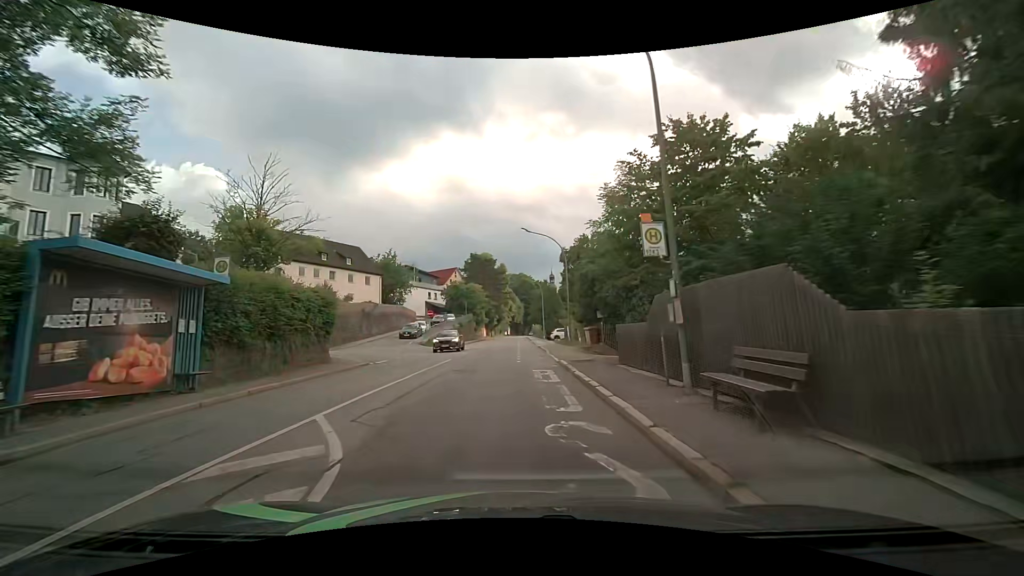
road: tertiary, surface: asphalt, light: Day
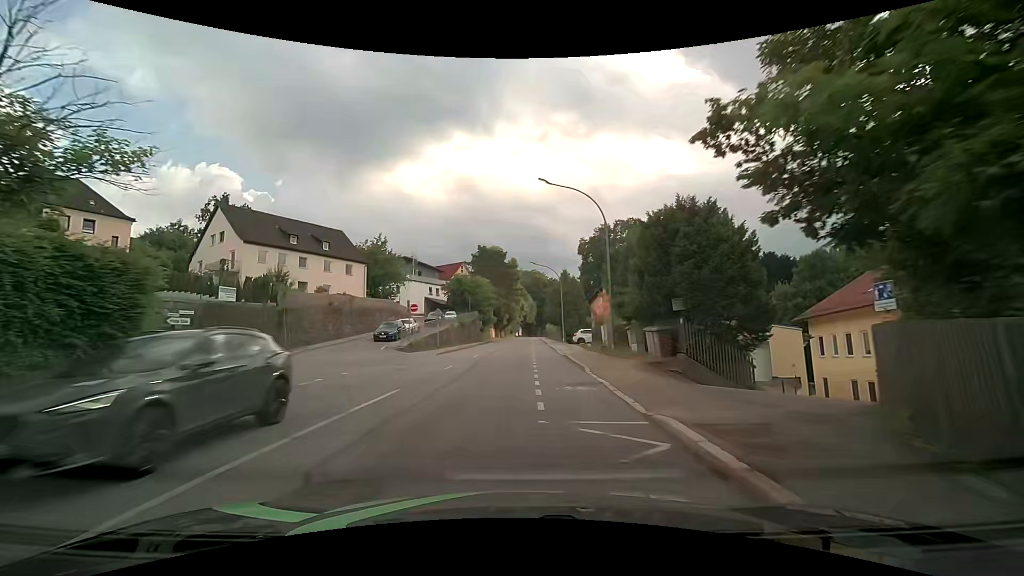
(-0.1, +12.8) m; -1°
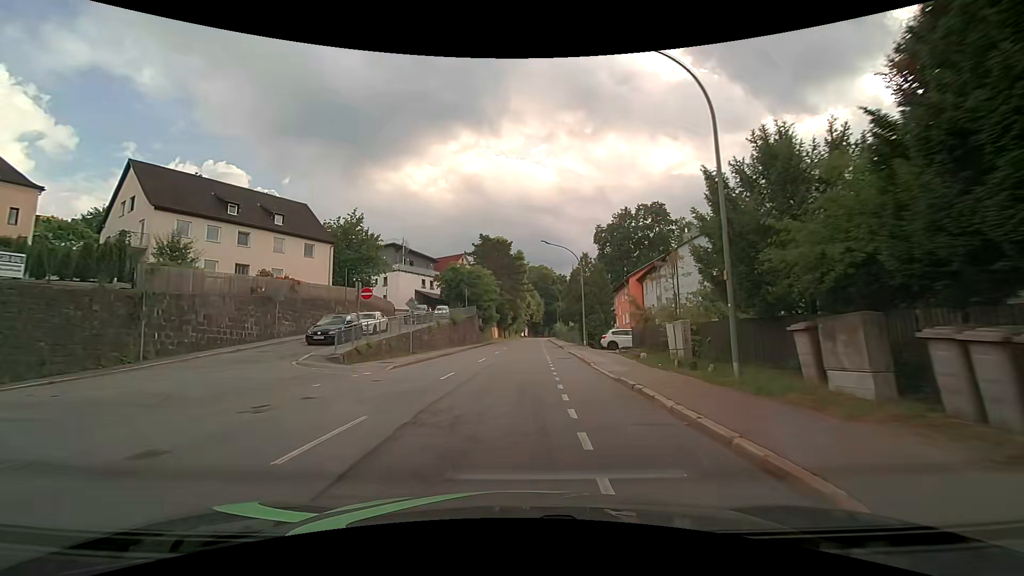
(-0.1, +13.0) m; -1°
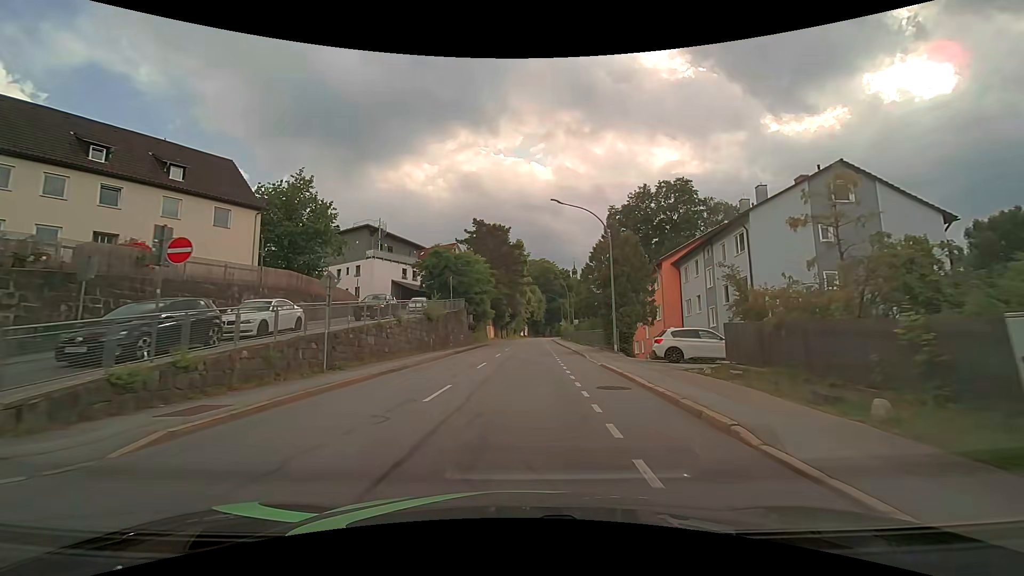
(-0.1, +13.3) m; 0°
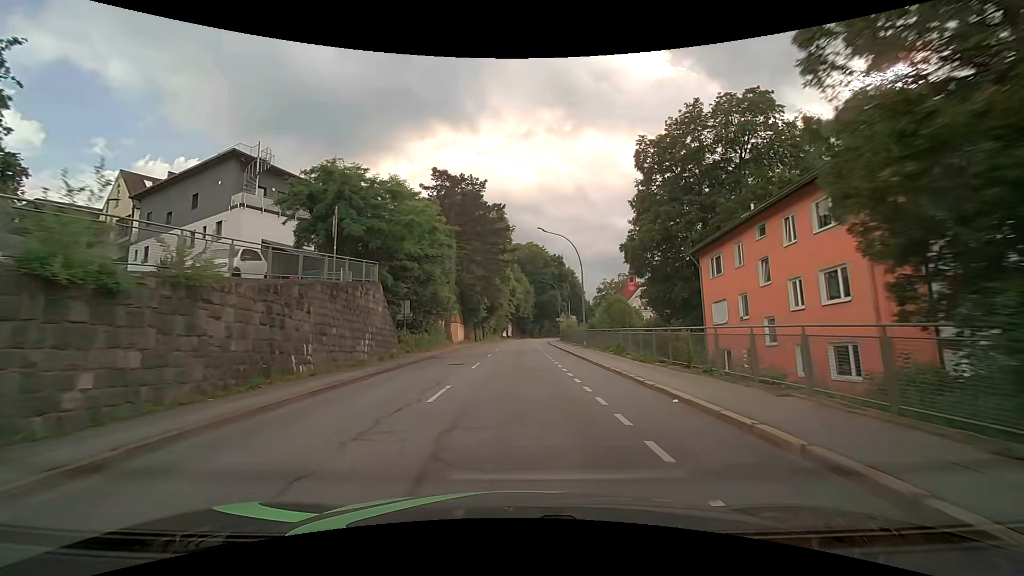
(+0.6, +27.4) m; +2°
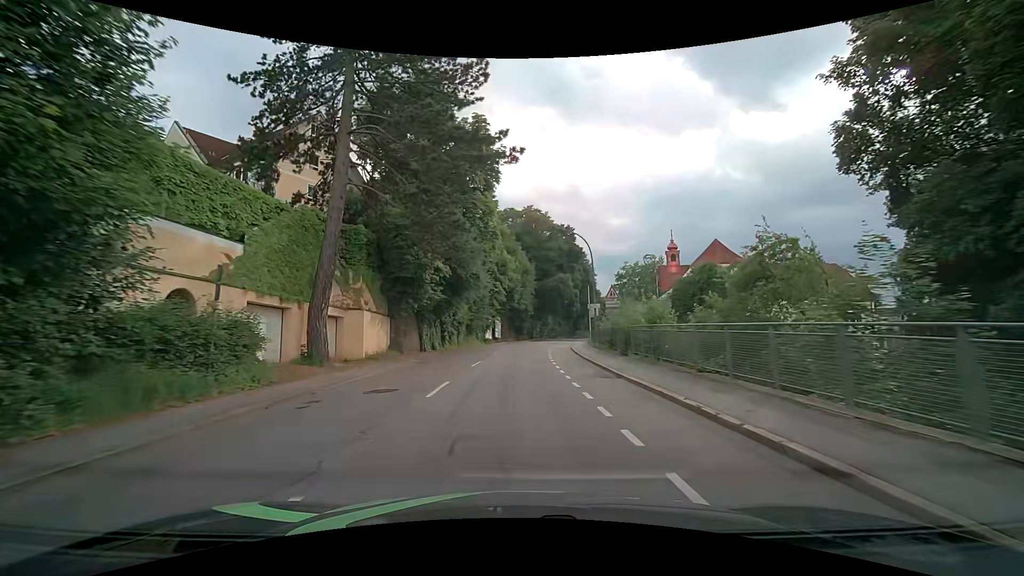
(+0.4, +35.5) m; +1°
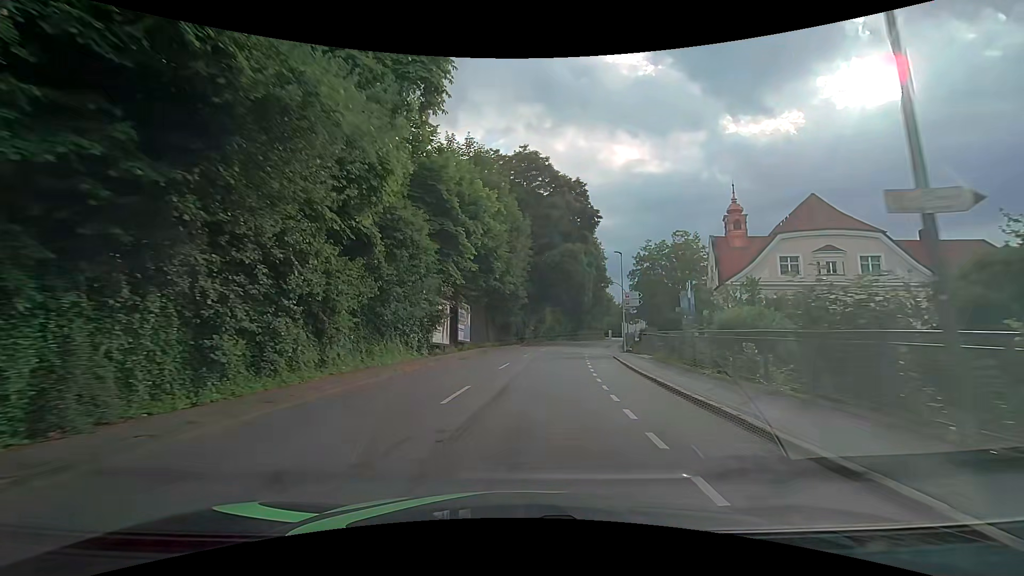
(+0.2, +28.2) m; +2°
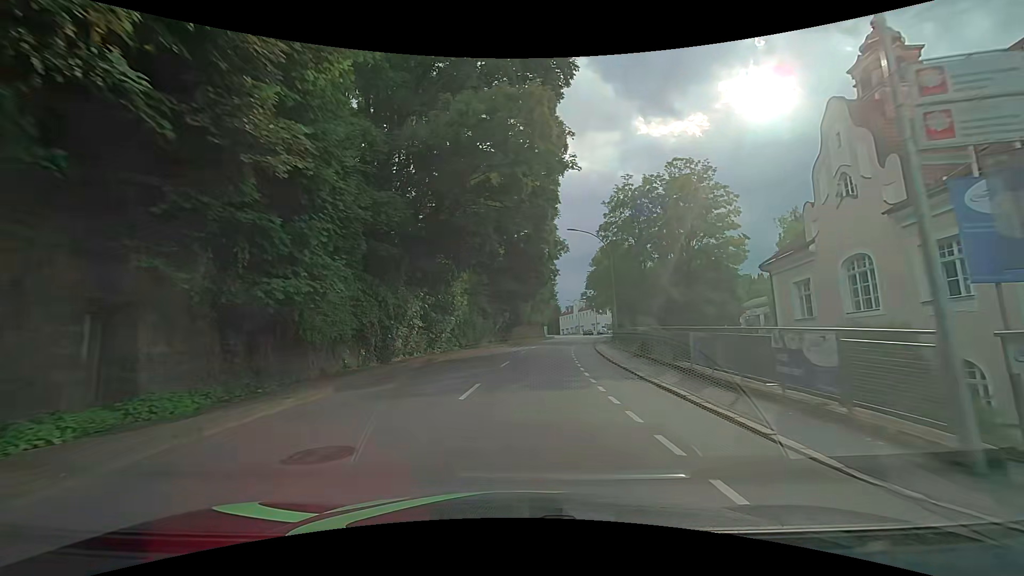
(+2.7, +35.0) m; +9°
(0, +10) (+1, +20) (+1, +30) (+3, +40) (+4, +50) (+6, +60) (+8, +69) (+9, +79) (+11, +89) (+12, +99) m
